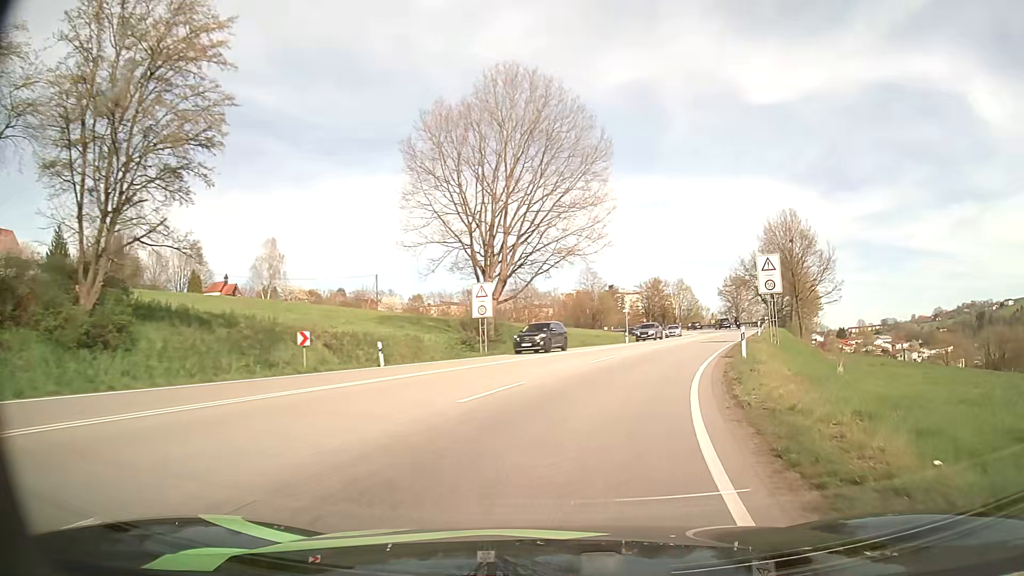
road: primary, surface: asphalt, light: Day
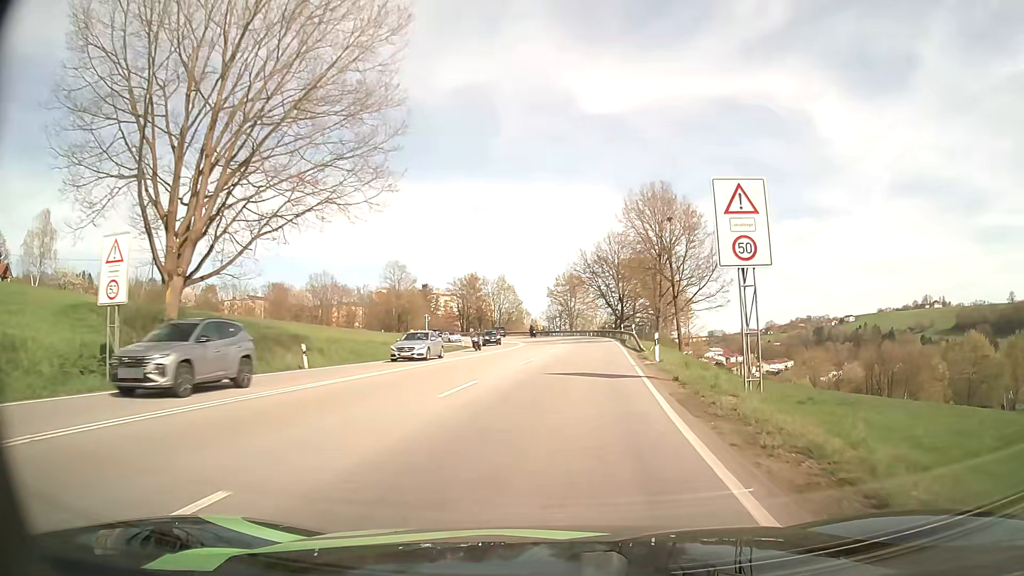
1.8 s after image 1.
(+3.5, +21.4) m; +16°
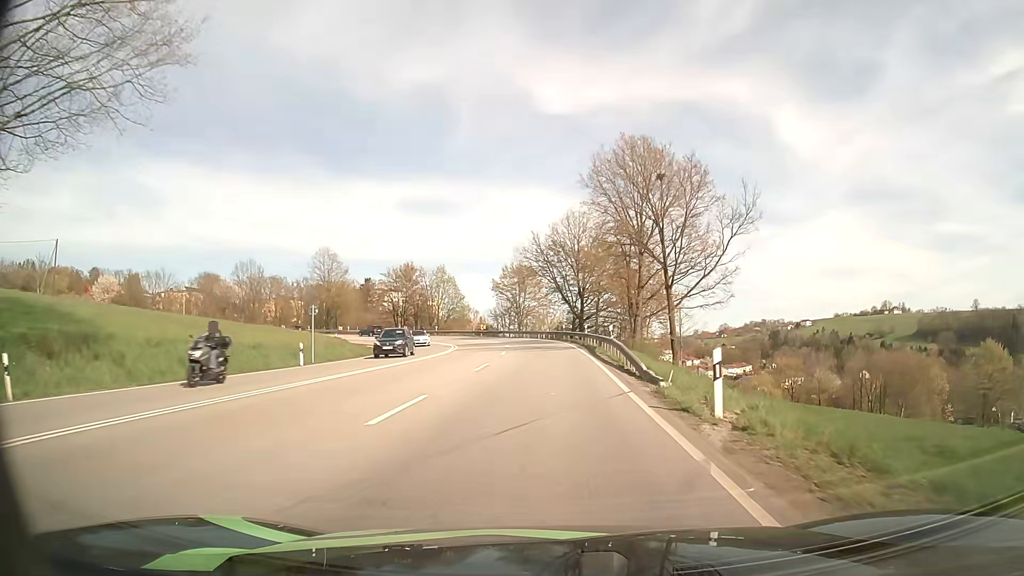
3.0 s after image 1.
(+0.7, +15.4) m; +4°
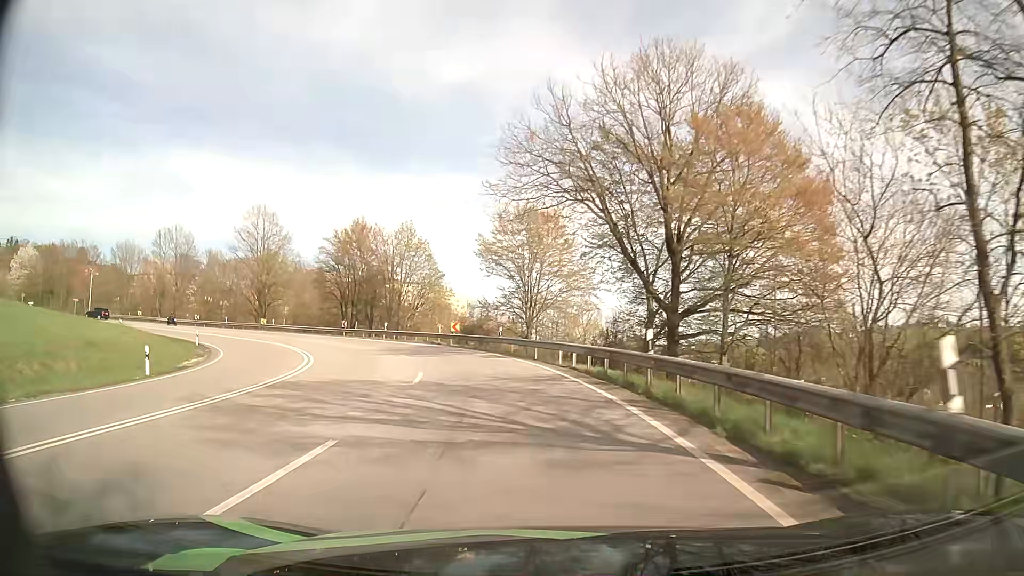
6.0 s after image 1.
(-0.1, +41.3) m; -3°
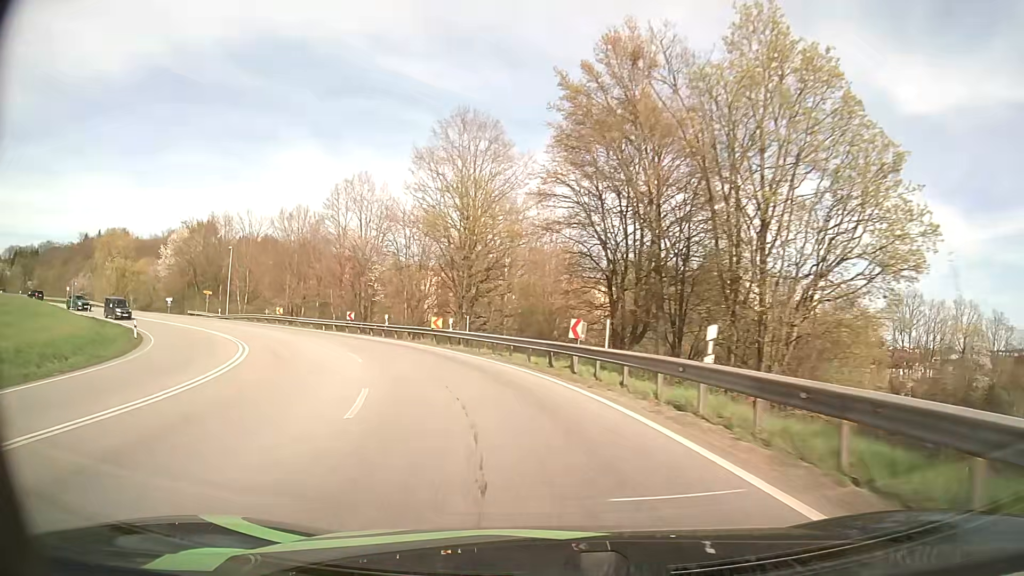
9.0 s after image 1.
(-8.8, +41.6) m; -28°
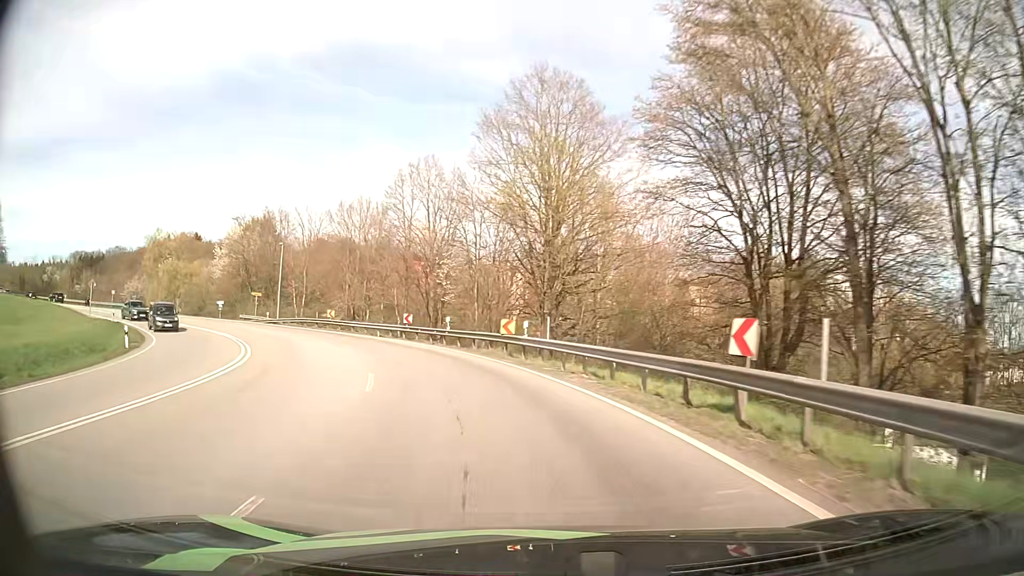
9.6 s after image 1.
(-0.6, +8.5) m; -8°
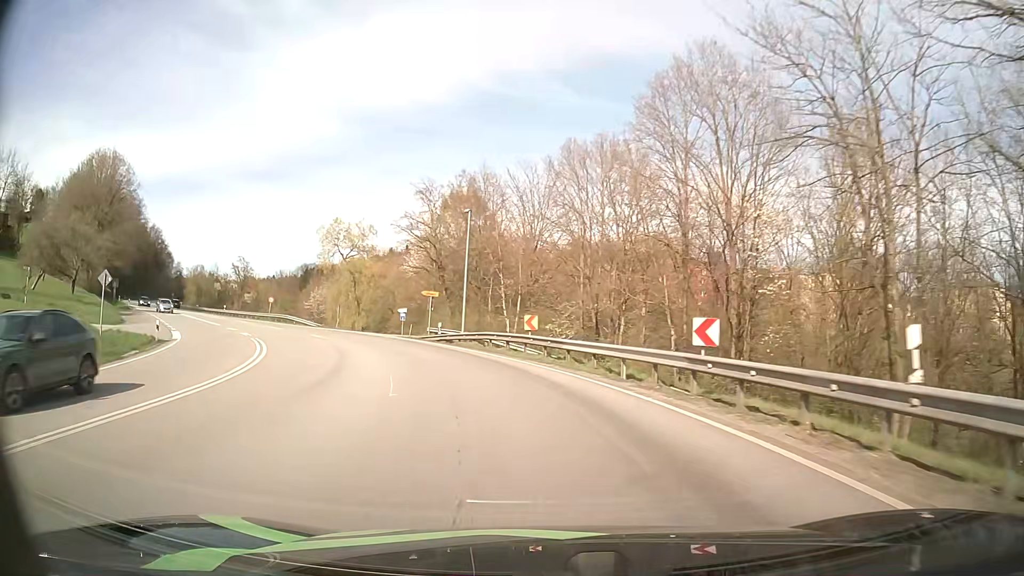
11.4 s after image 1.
(-5.3, +24.9) m; -23°
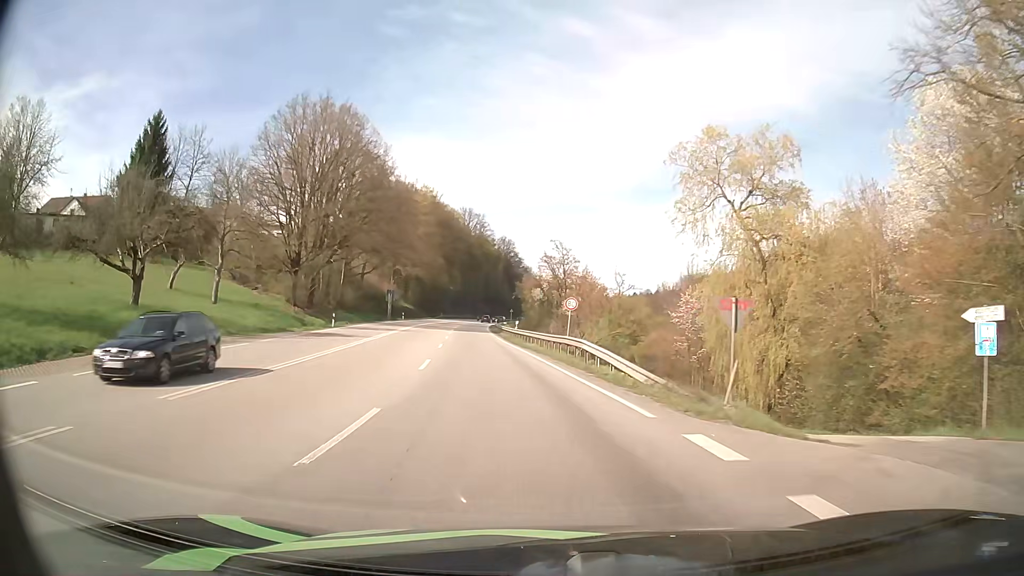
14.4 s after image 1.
(-12.1, +40.1) m; -33°
(0, +10) (-1, +20) (-3, +30) (-4, +40) (-6, +50) (-7, +60) (-8, +69) (-9, +79) (-10, +89) (-11, +99) m
